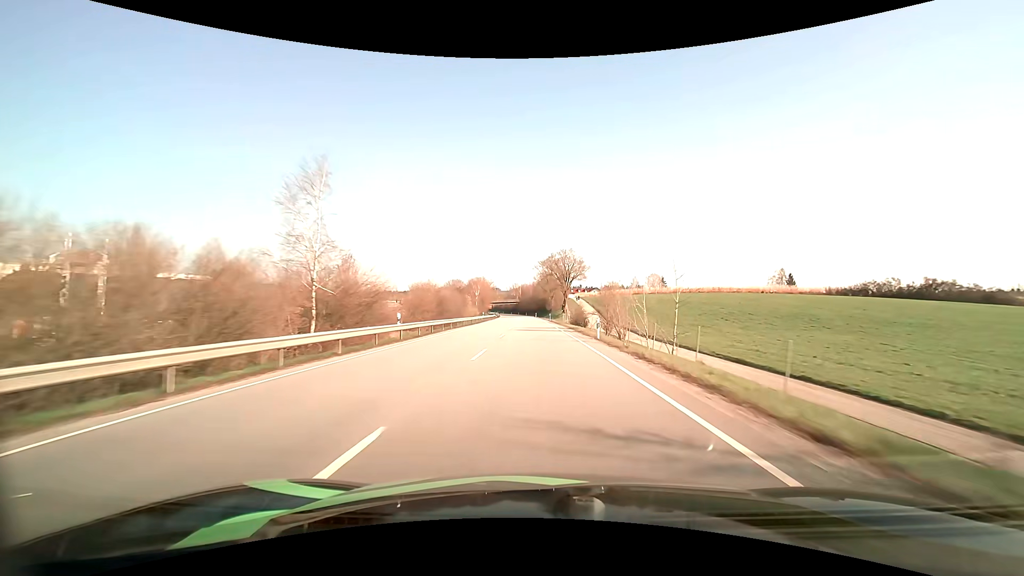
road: primary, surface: asphalt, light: Day
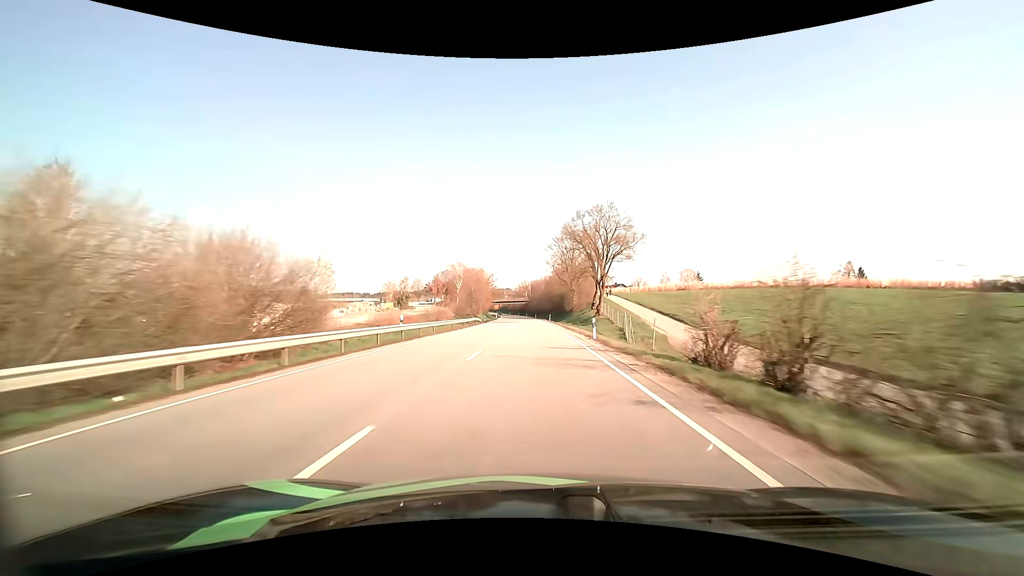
(-0.5, +48.1) m; -1°
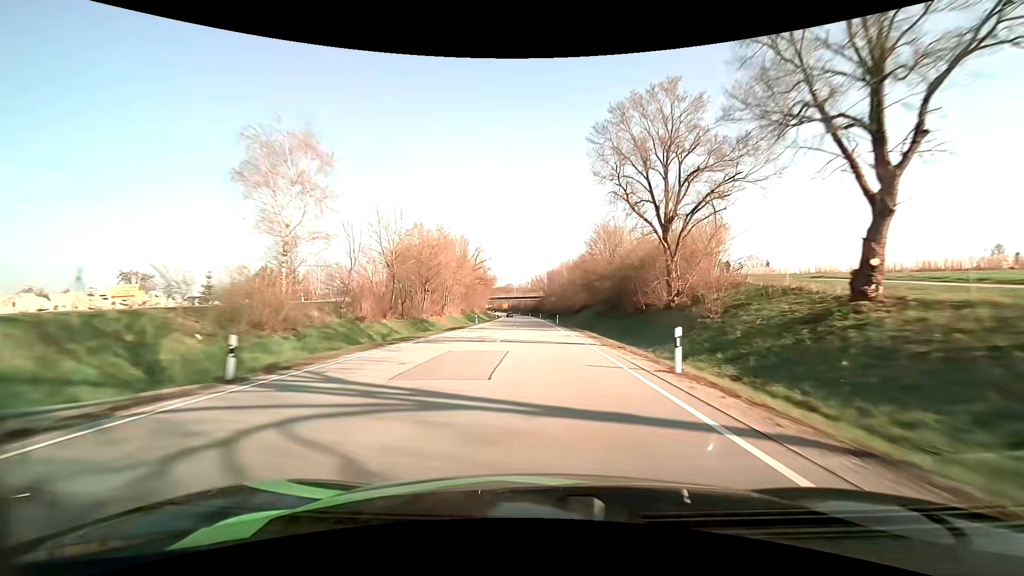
(-1.1, +63.9) m; -2°
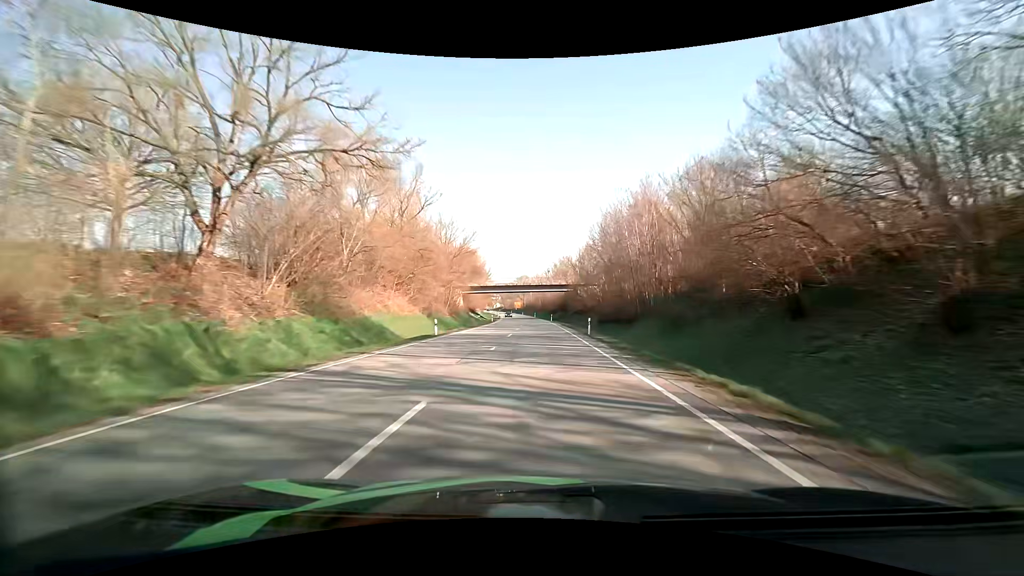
(-1.4, +78.7) m; -2°
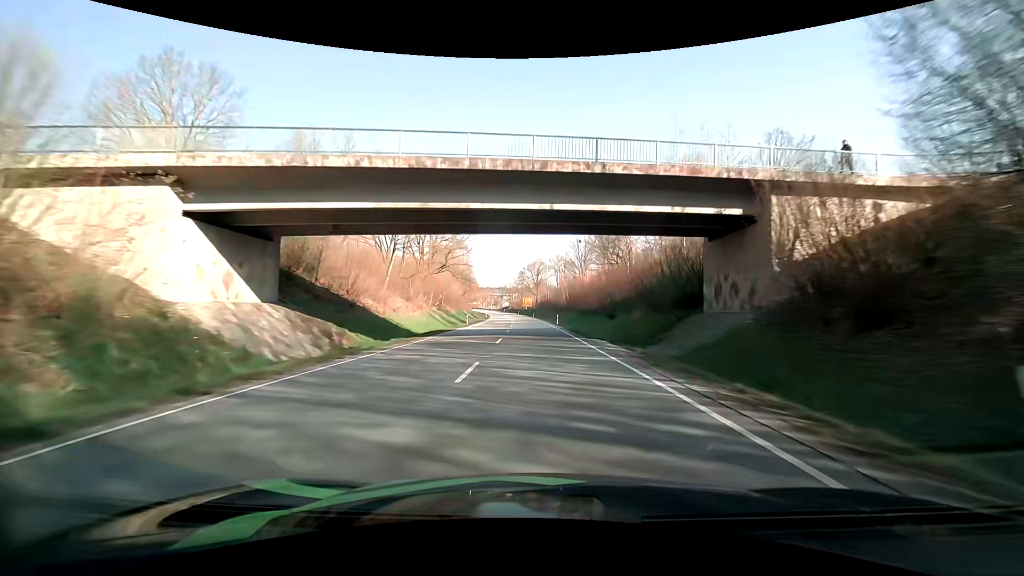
(-1.1, +78.3) m; -2°
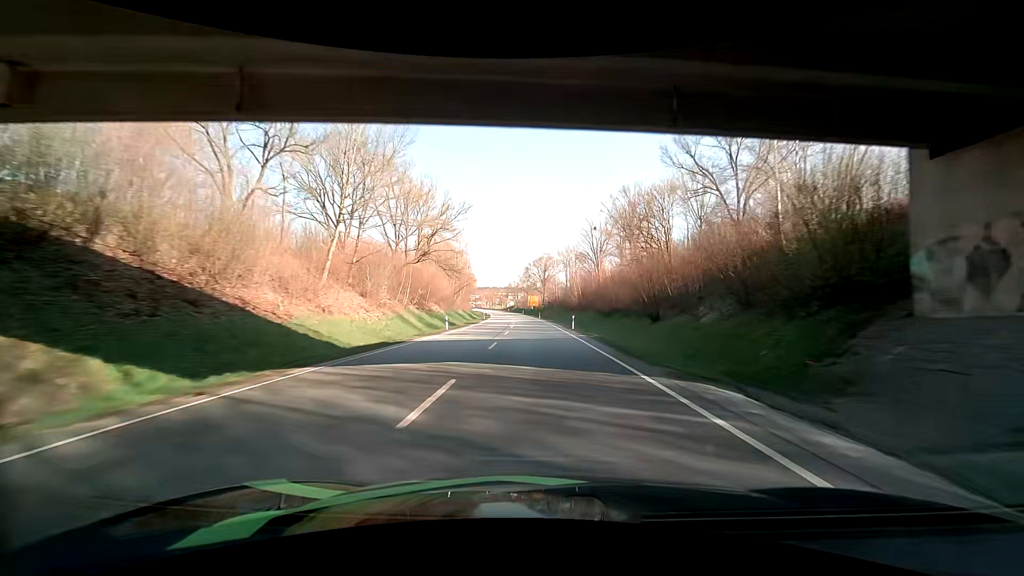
(0.0, +15.6) m; -1°
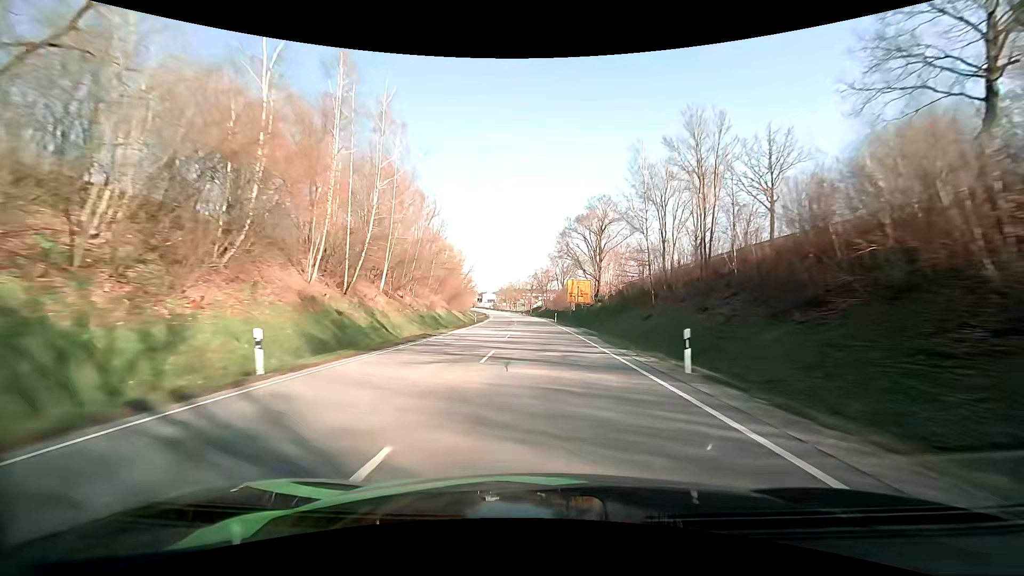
(-2.8, +76.8) m; -4°
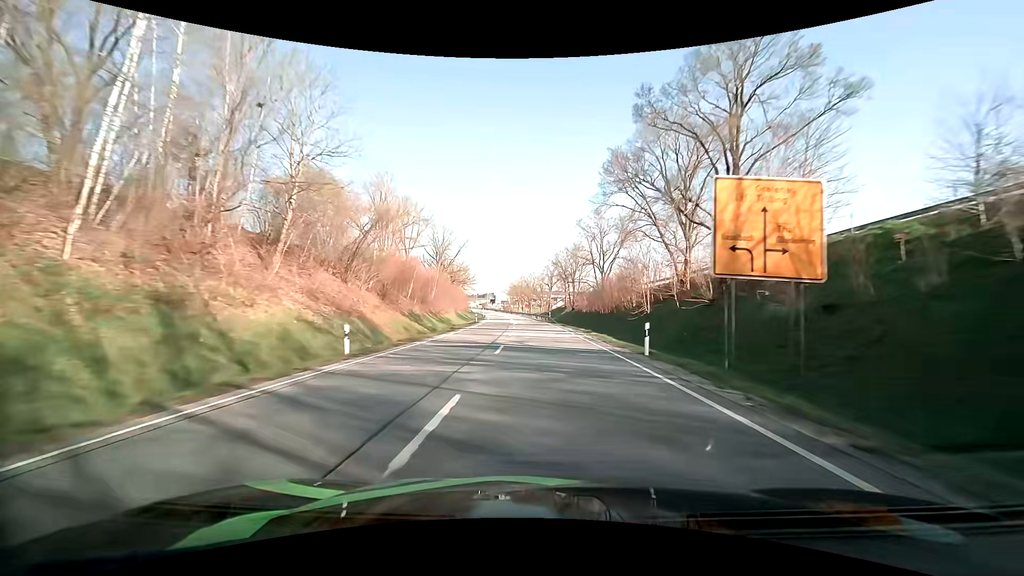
(-0.8, +44.9) m; -2°
(0, +10) (0, +20) (0, +30) (-1, +40) (-1, +50) (-1, +60) (-2, +70) (-3, +80) (-3, +90) (-4, +100) m
